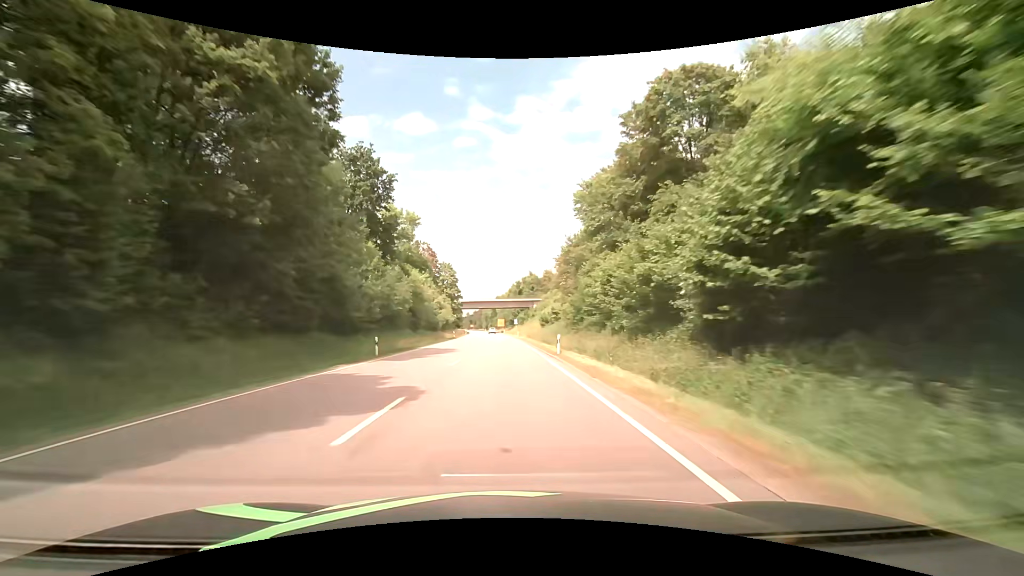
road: primary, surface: asphalt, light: Day
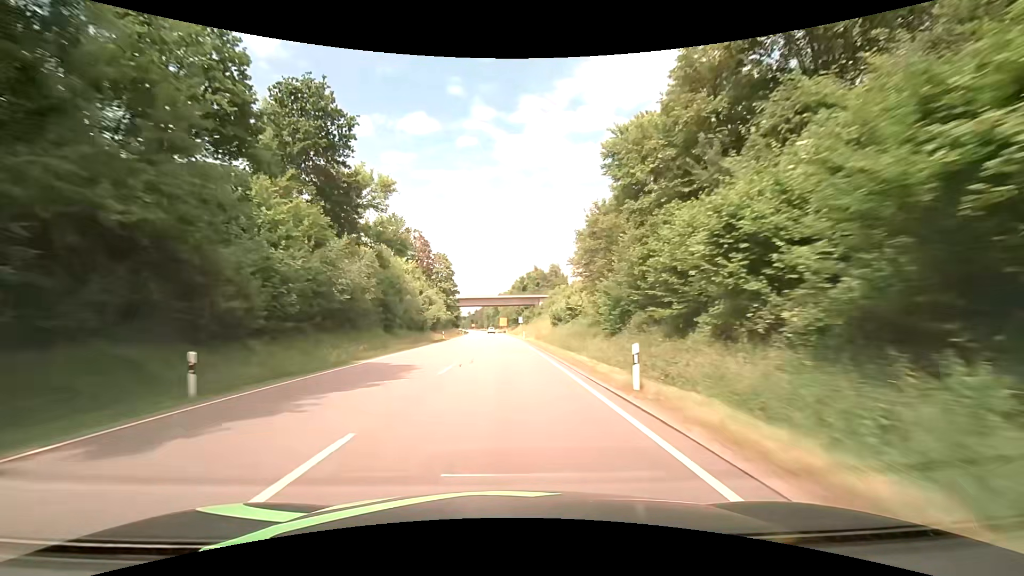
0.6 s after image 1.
(0.0, +15.8) m; 0°
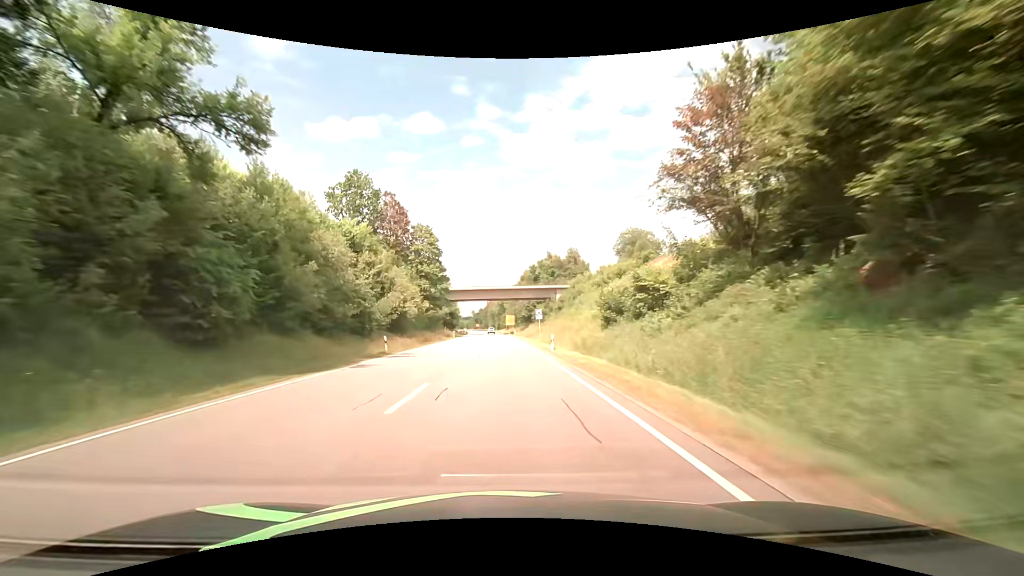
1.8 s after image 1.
(-0.3, +31.6) m; -1°
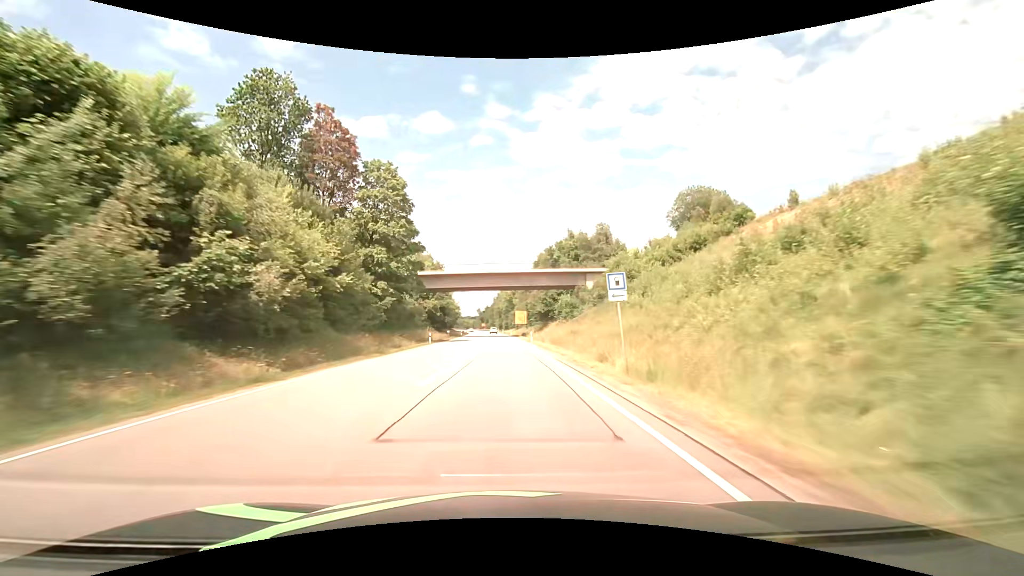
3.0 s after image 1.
(-0.1, +31.6) m; -1°
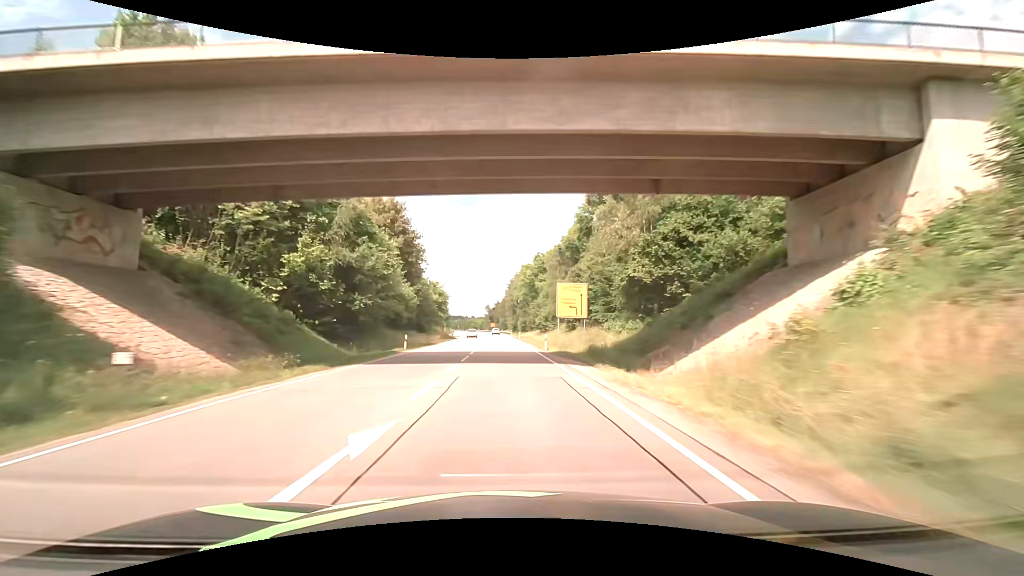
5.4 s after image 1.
(-0.9, +63.3) m; -2°
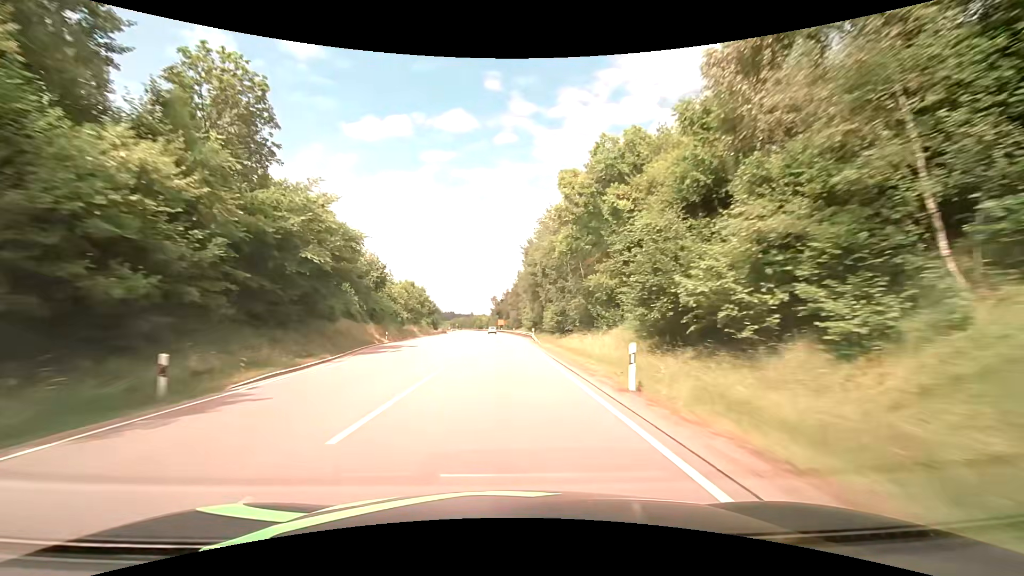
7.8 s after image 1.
(-0.6, +63.4) m; -1°
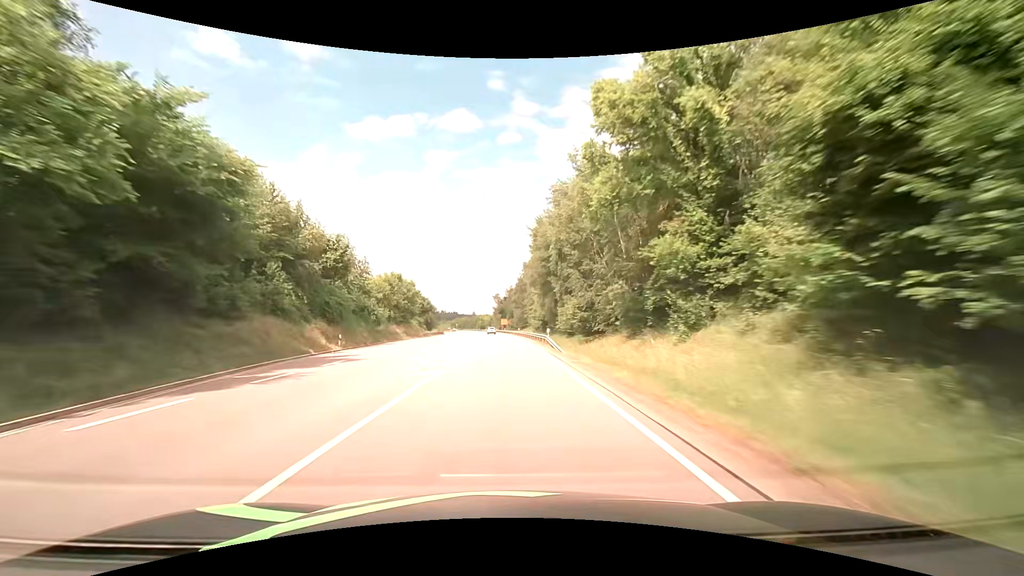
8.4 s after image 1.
(-0.2, +15.8) m; -1°
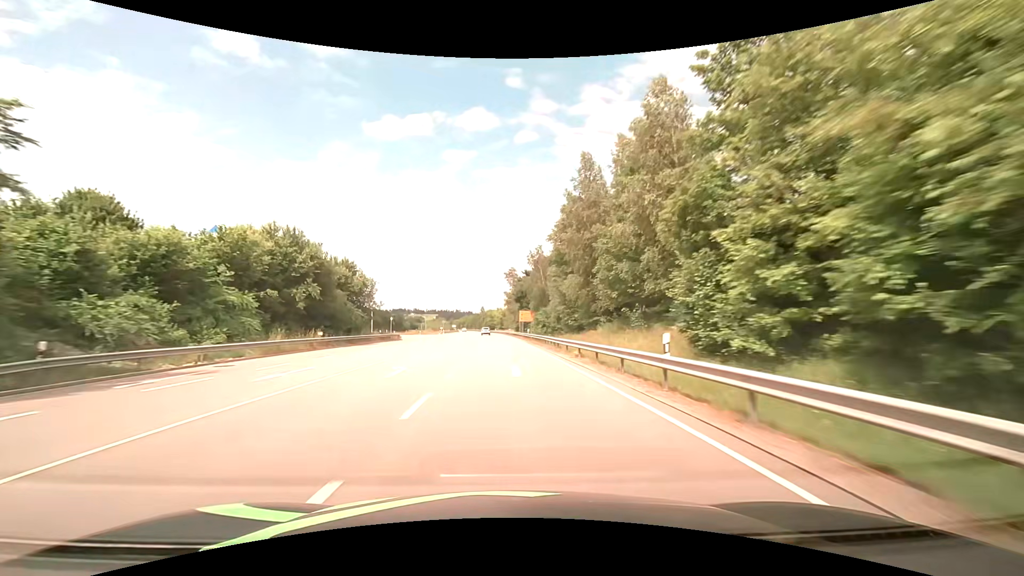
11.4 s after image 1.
(-1.6, +79.2) m; -2°
(0, +10) (0, +20) (0, +30) (0, +40) (-1, +50) (-1, +60) (-1, +70) (-2, +80) (-2, +90) (-3, +100) m
